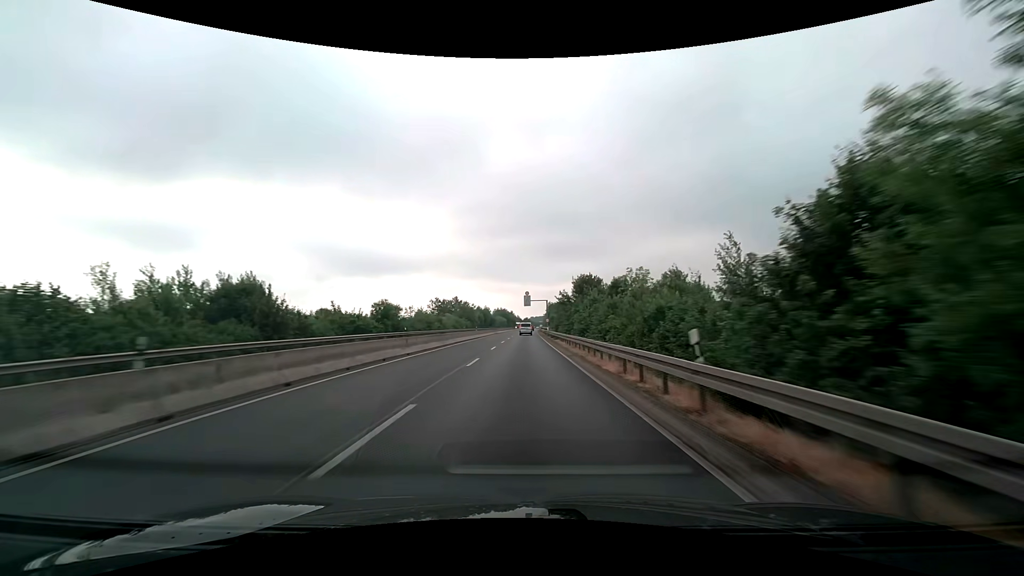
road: trunk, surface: asphalt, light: Day
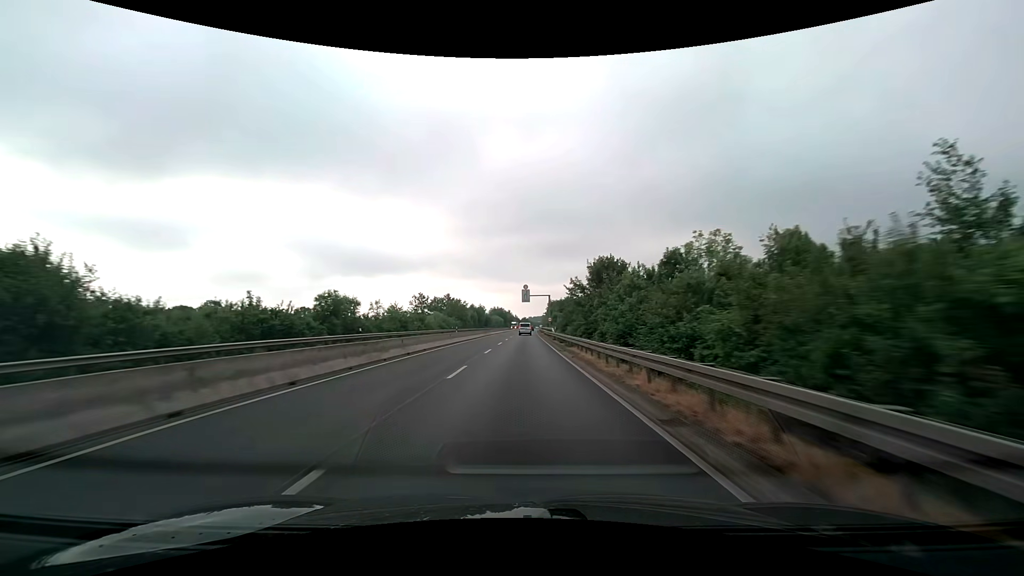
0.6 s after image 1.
(+0.1, +15.8) m; +1°
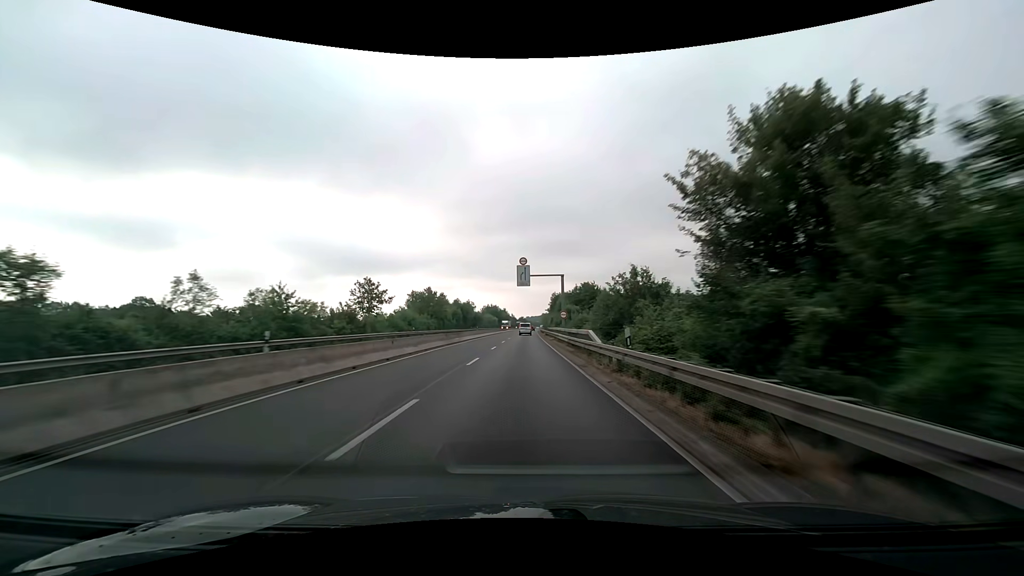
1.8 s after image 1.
(0.0, +31.7) m; 0°
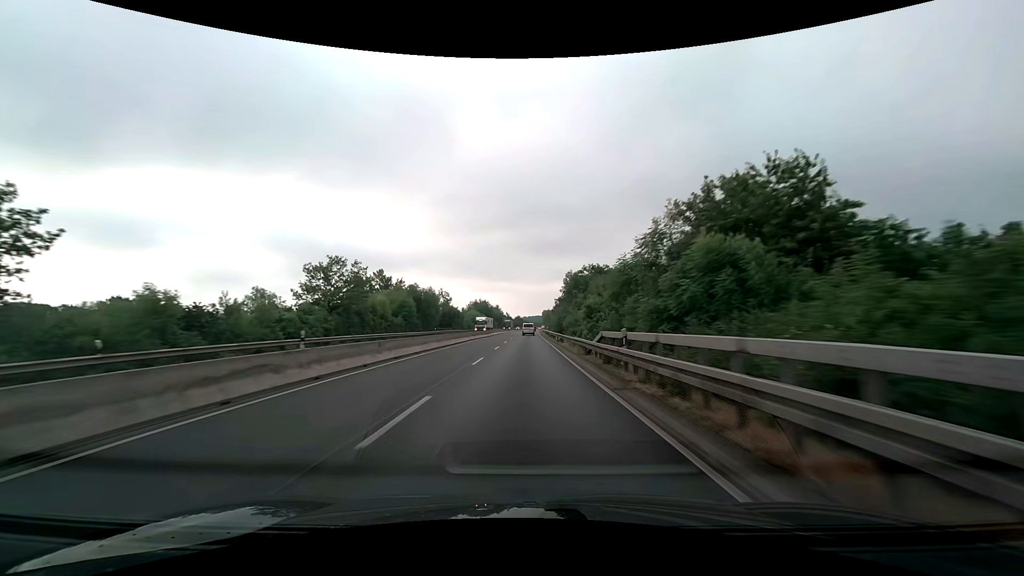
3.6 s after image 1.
(+0.1, +47.5) m; 0°
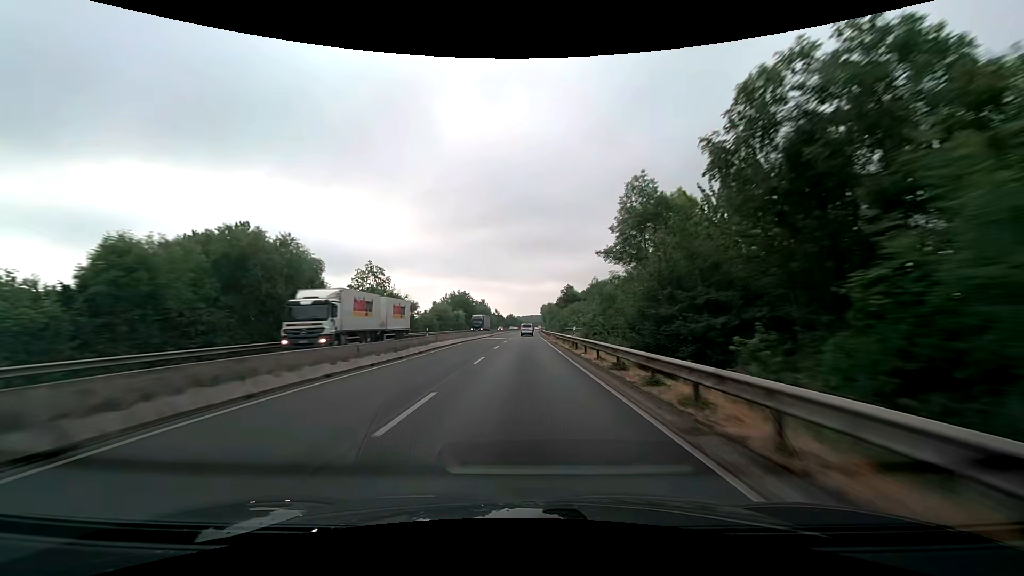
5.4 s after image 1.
(+0.3, +47.5) m; +1°
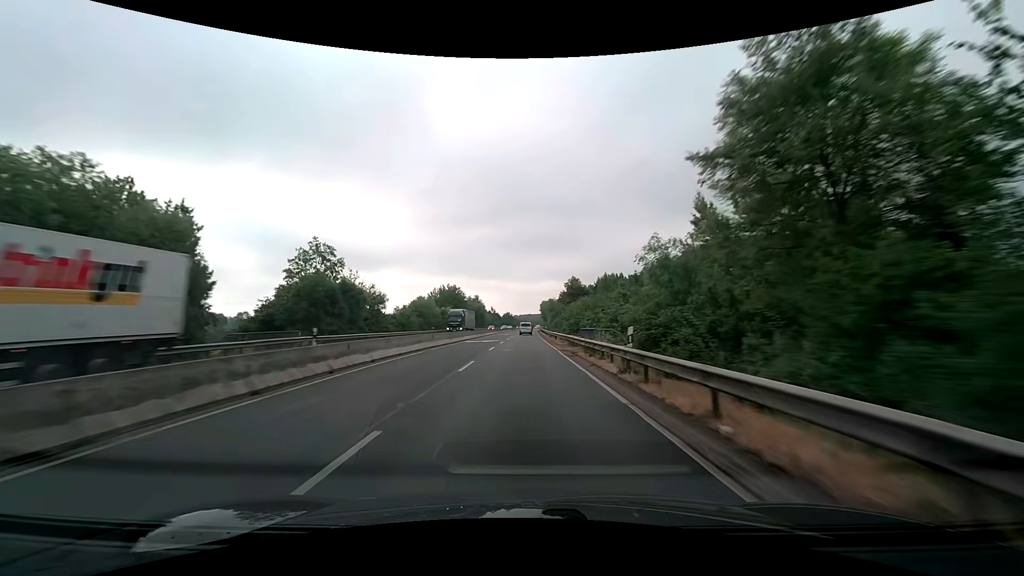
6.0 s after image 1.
(+0.1, +15.8) m; 0°
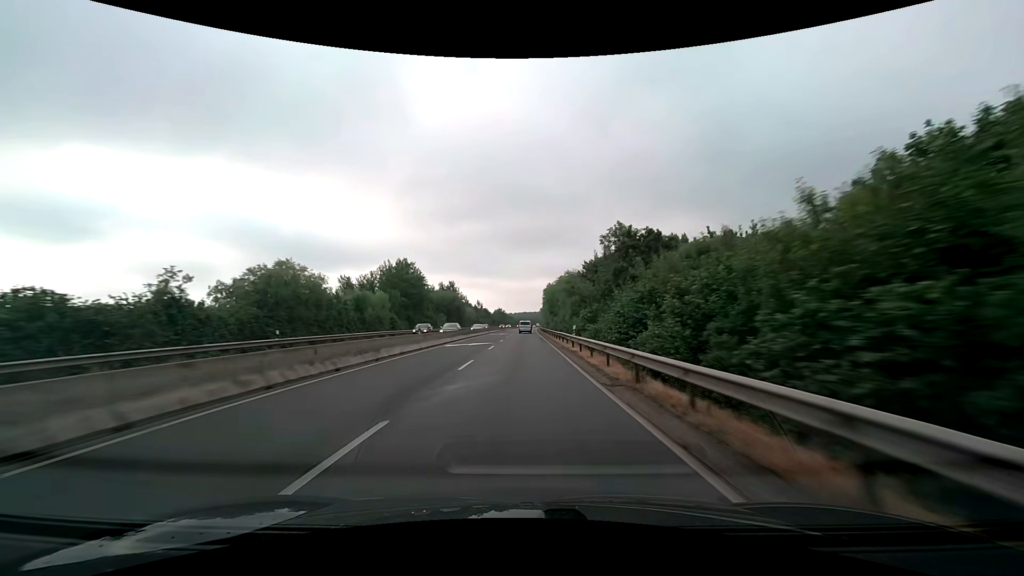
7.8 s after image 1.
(+0.3, +47.4) m; +1°
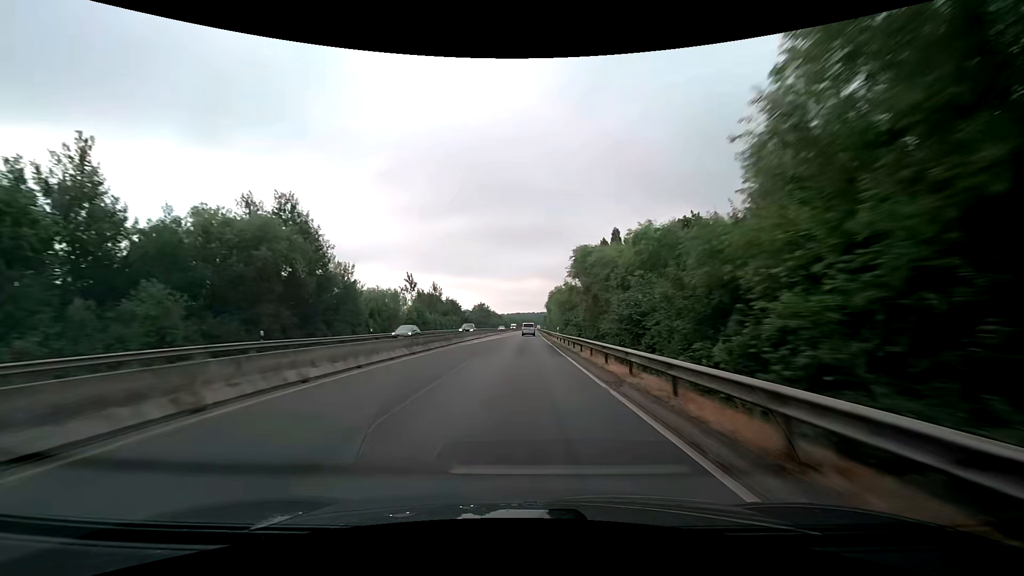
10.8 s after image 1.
(+0.2, +79.1) m; +1°
(0, +10) (0, +20) (0, +30) (0, +40) (0, +50) (0, +60) (0, +70) (0, +80) (+1, +90) (+1, +100) m
